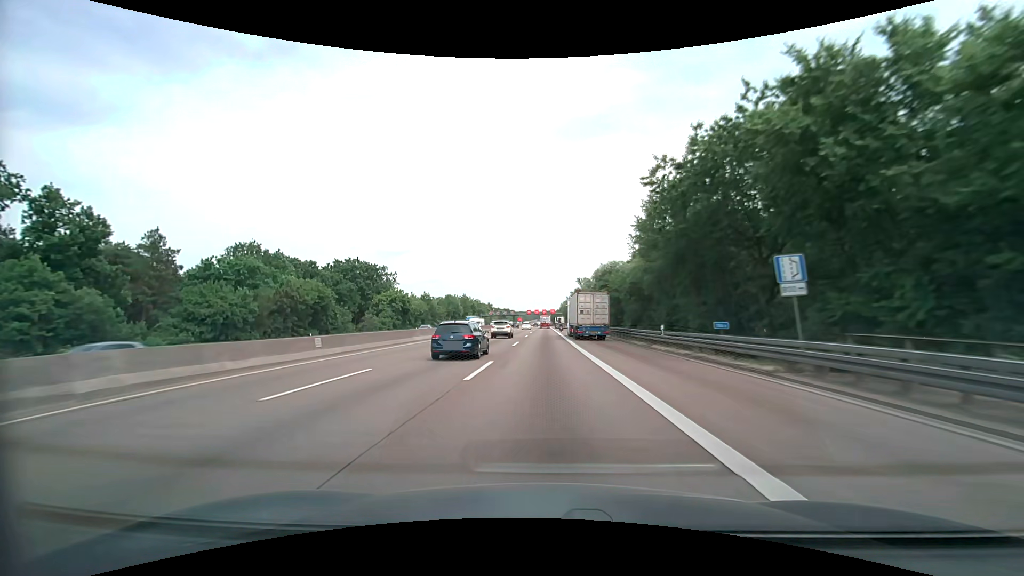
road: motorway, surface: asphalt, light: Day
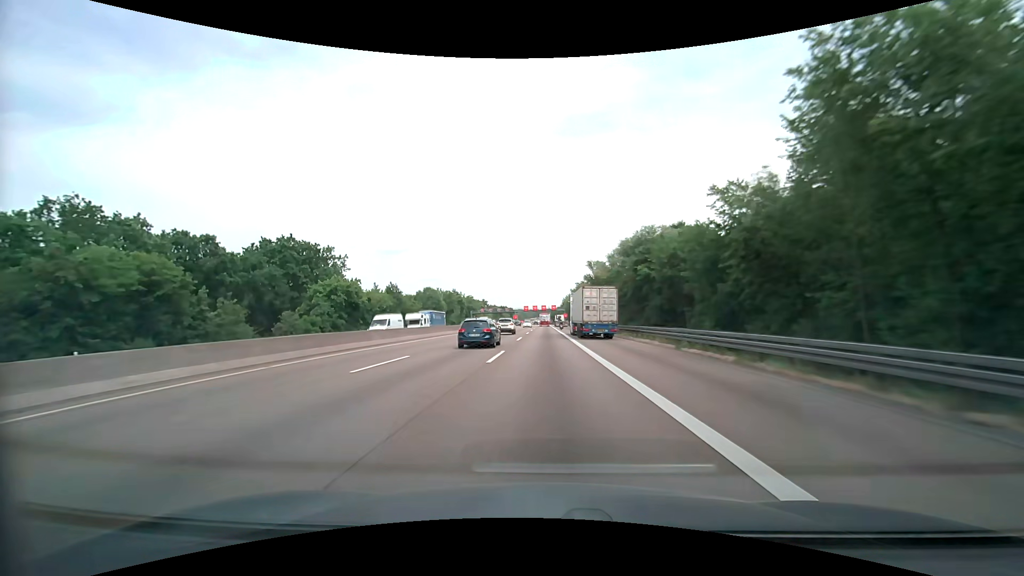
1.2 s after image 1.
(-0.1, +31.7) m; 0°
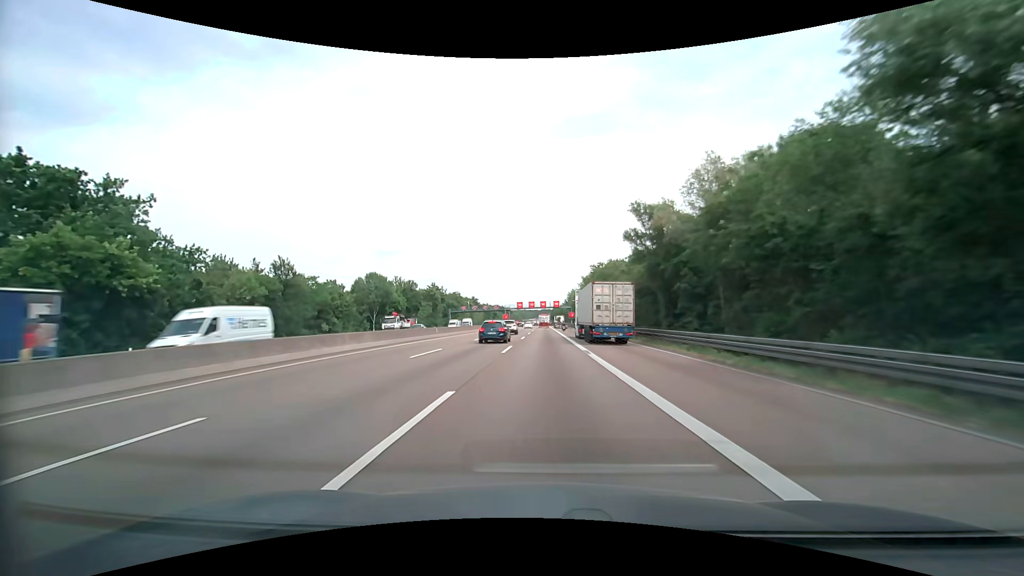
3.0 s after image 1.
(0.0, +47.9) m; 0°
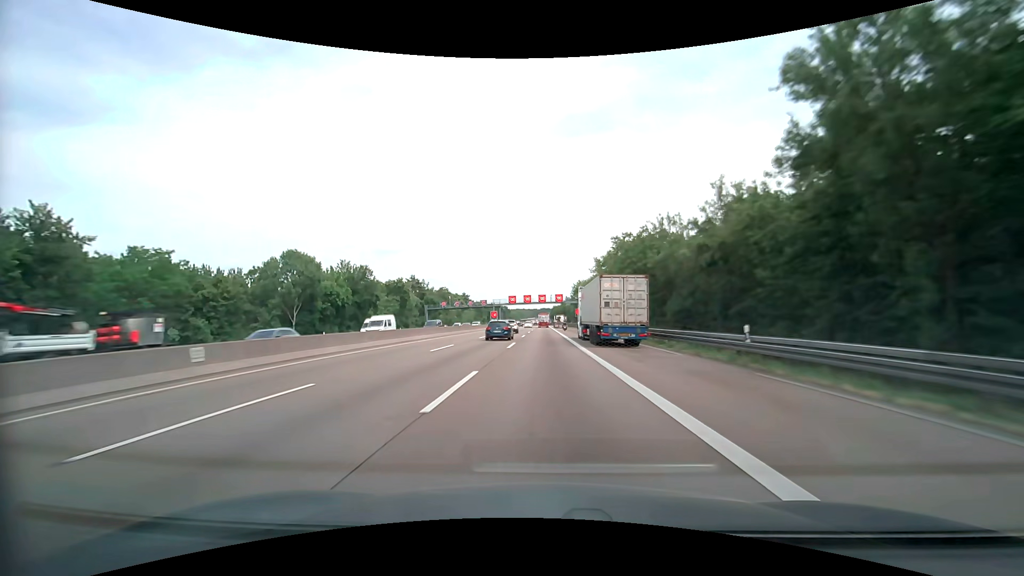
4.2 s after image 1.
(0.0, +32.2) m; +1°
(0, +10) (0, +20) (0, +30) (0, +40) (0, +50) (-1, +60) (-1, +70) (-1, +80) (-1, +90) (-1, +100) m
